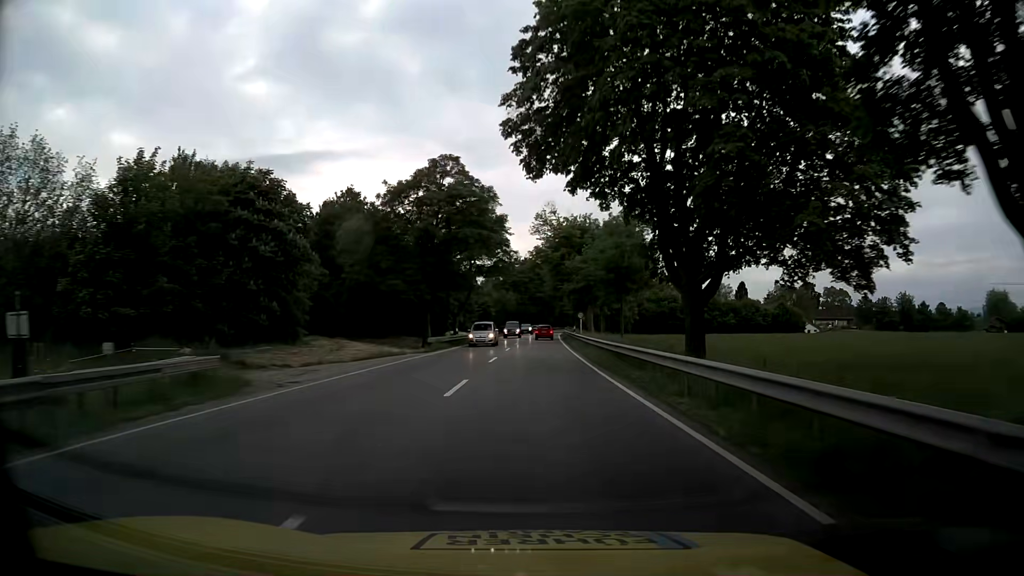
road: primary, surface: asphalt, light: Day
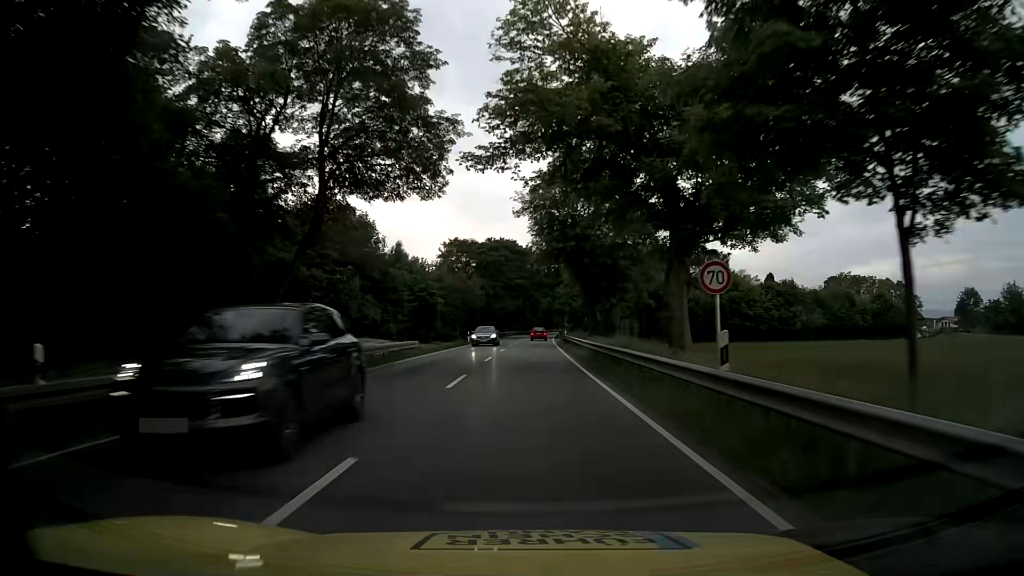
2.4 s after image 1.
(+0.6, +45.6) m; +1°
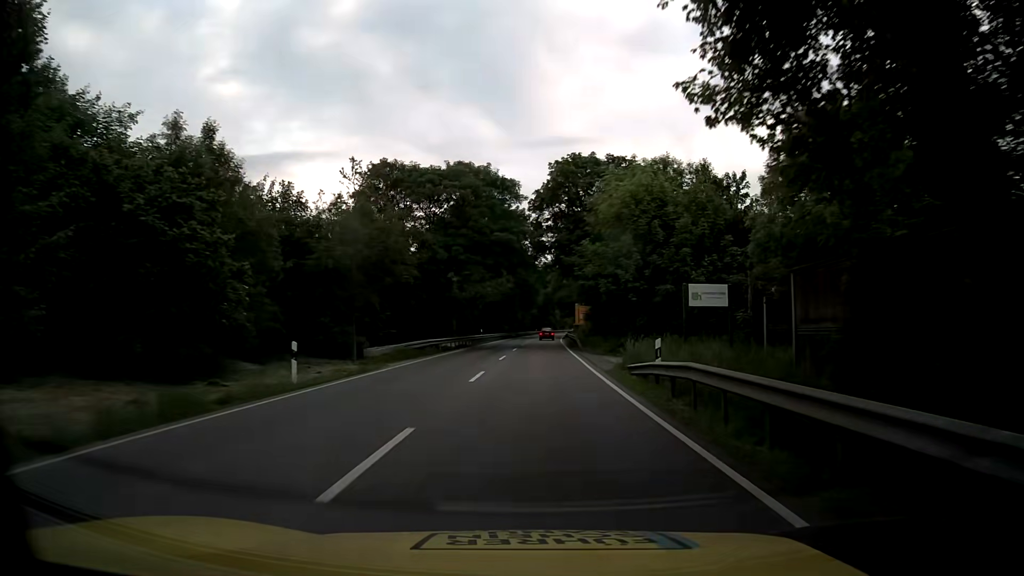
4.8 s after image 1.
(+0.4, +45.9) m; +1°
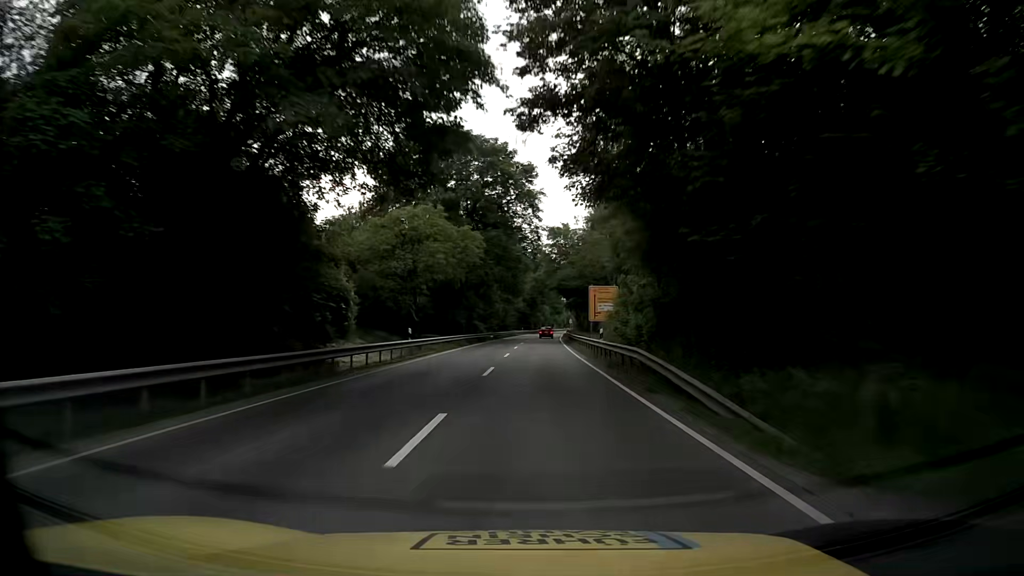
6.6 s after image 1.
(+0.4, +34.7) m; +1°
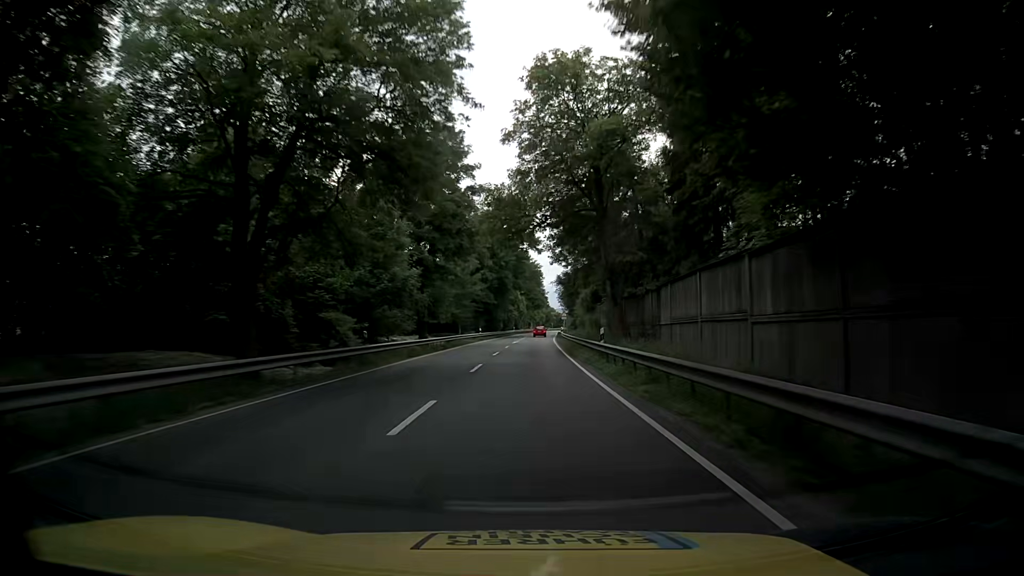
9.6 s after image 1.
(+1.4, +58.0) m; +2°
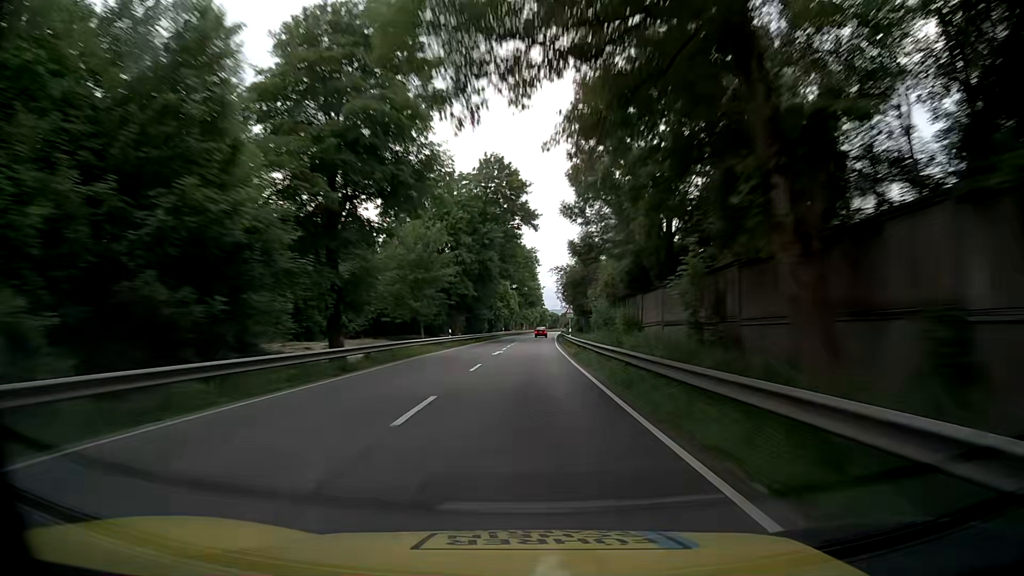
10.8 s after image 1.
(+0.1, +23.3) m; +1°
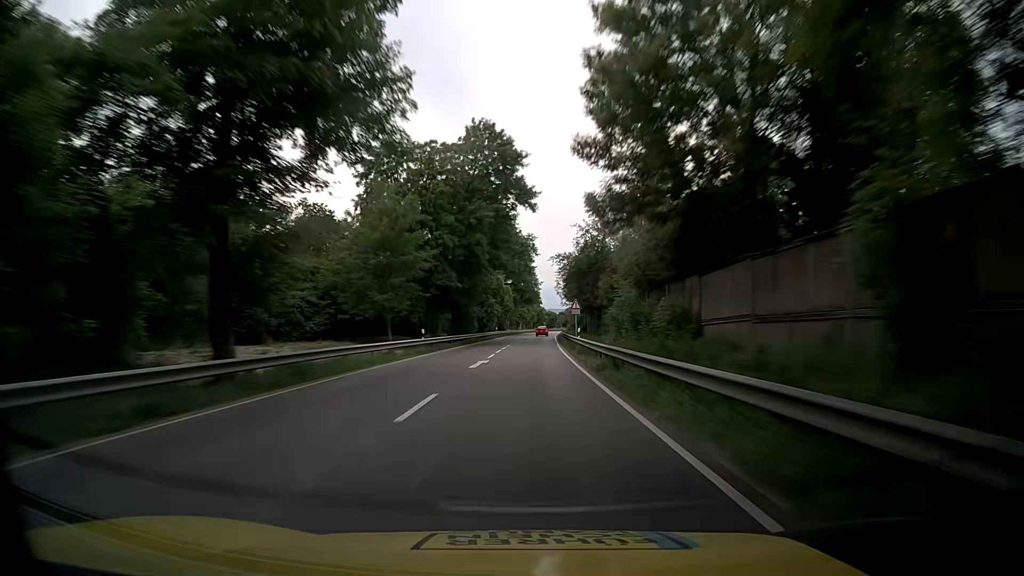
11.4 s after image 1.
(-0.1, +11.6) m; 0°
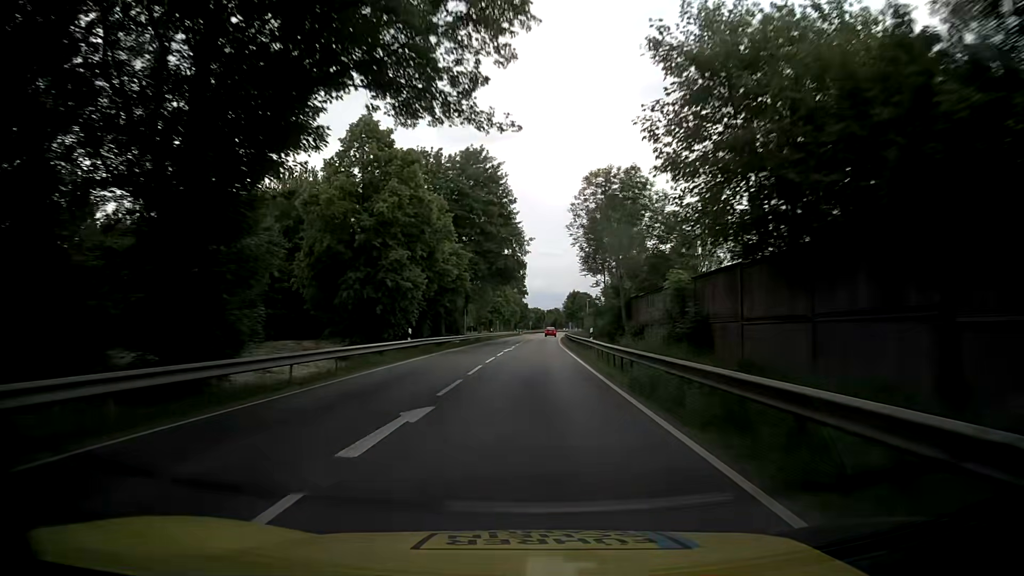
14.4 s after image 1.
(+1.1, +58.2) m; +2°
(0, +10) (0, +20) (0, +30) (0, +40) (0, +50) (0, +60) (+1, +70) (+1, +80) (+1, +90) (+2, +100) m
